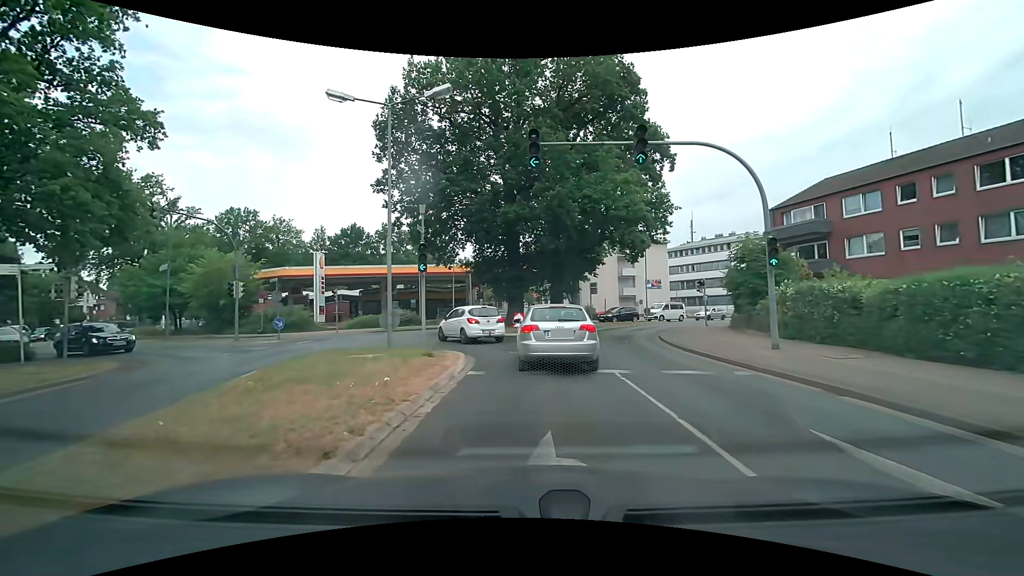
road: tertiary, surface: asphalt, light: Day
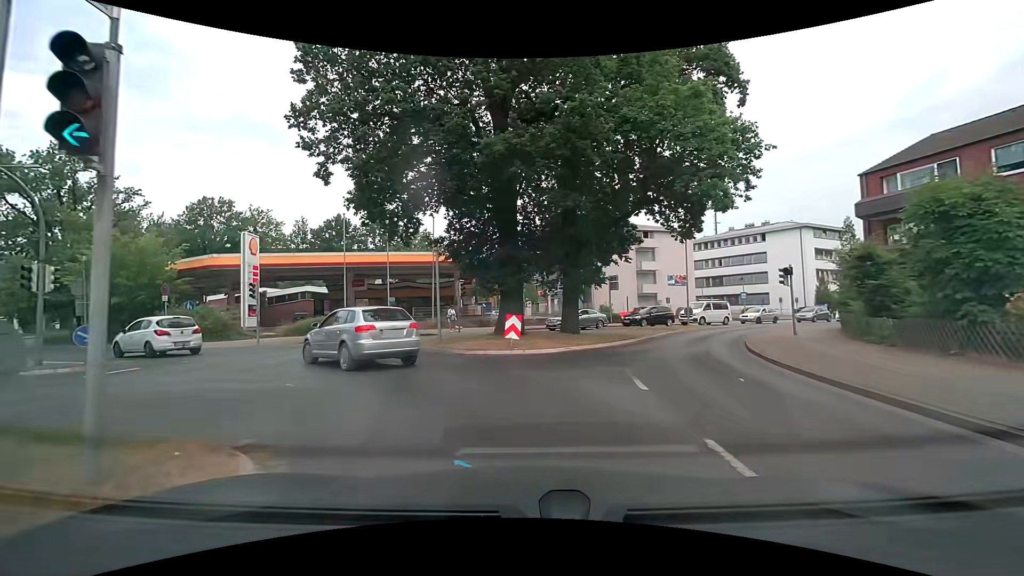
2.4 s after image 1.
(0.0, +11.3) m; -2°
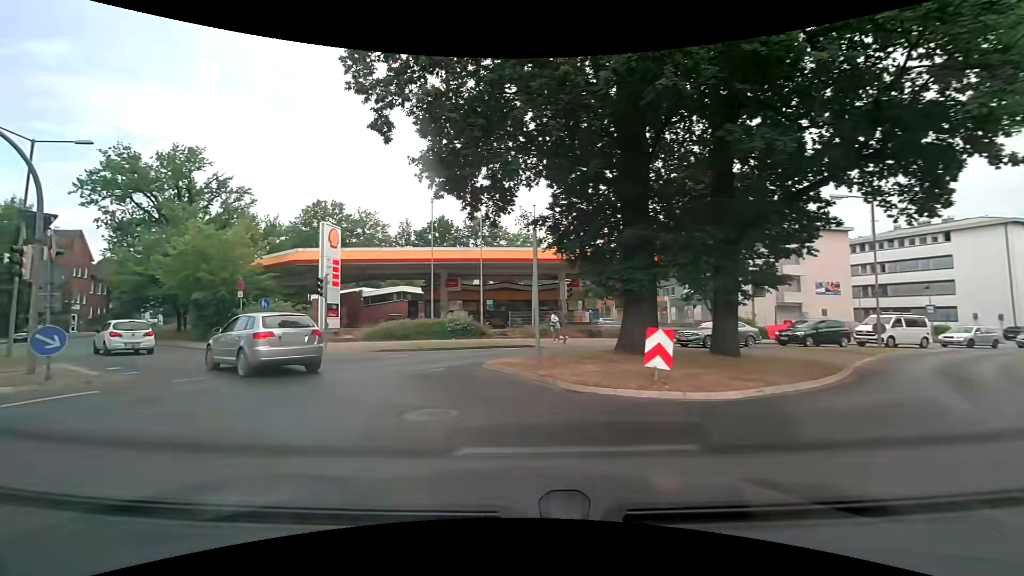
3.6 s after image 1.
(-0.5, +6.2) m; -11°
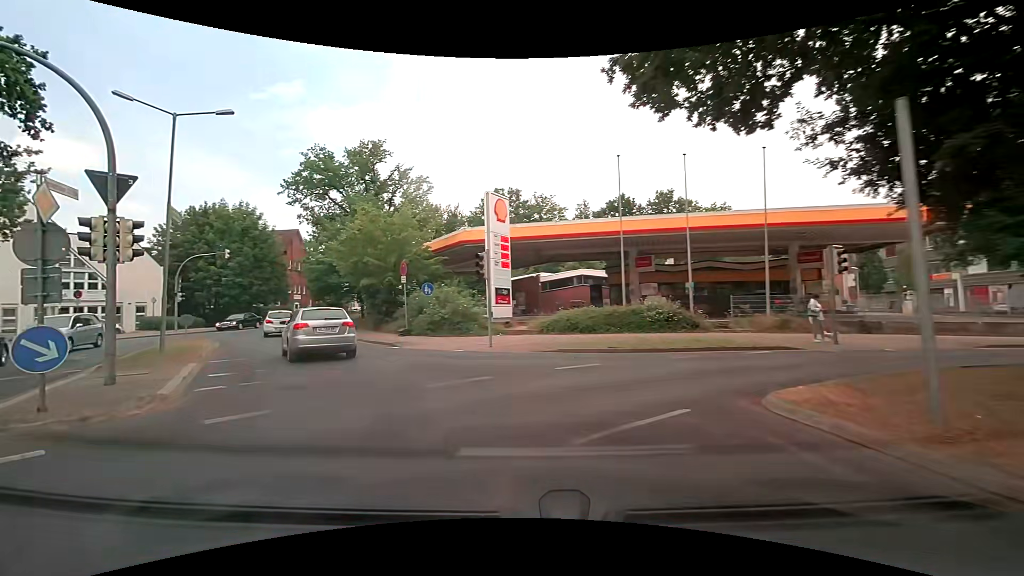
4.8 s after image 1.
(-1.0, +6.3) m; -20°
